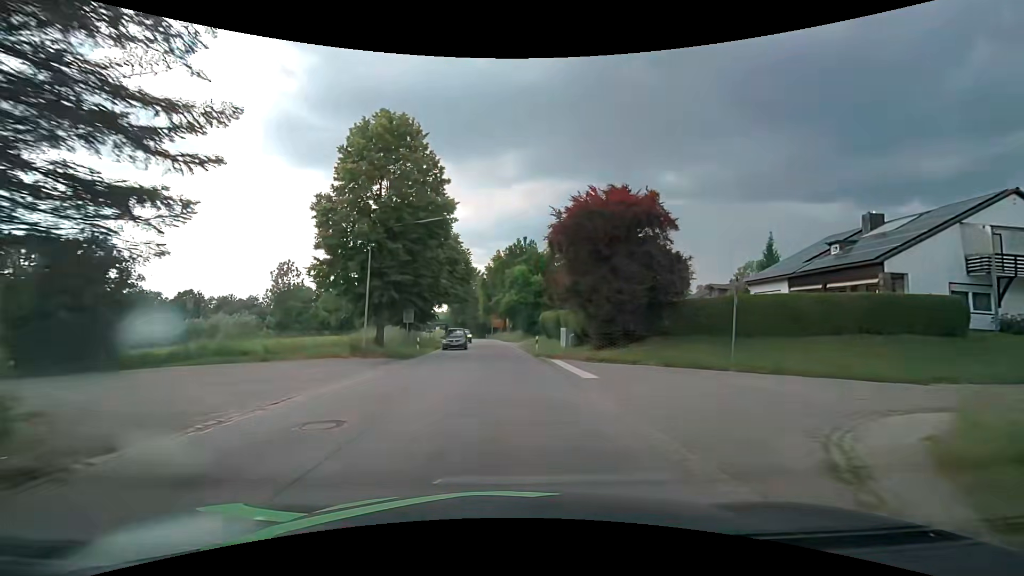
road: secondary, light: Day
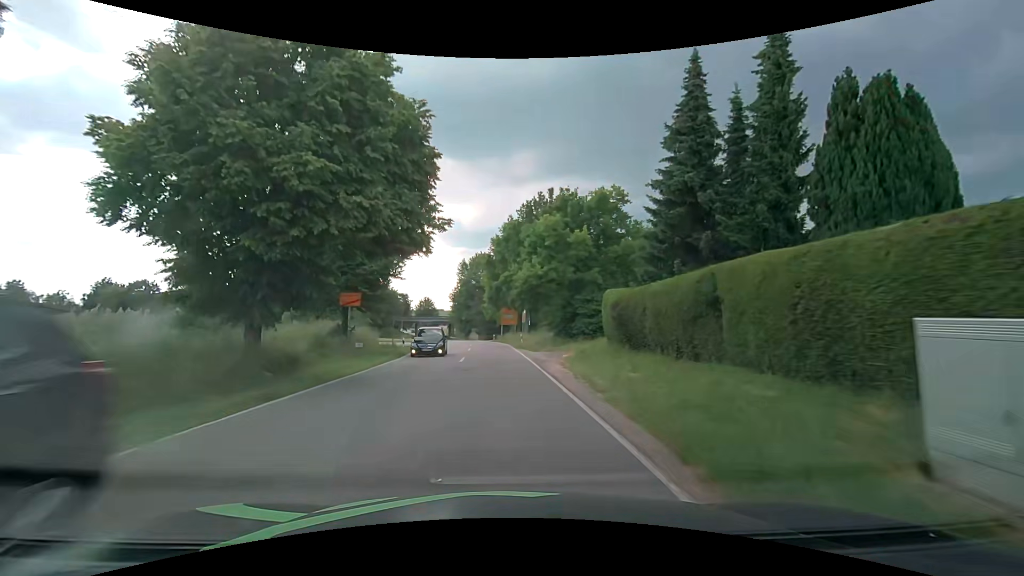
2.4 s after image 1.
(0.0, +29.4) m; -2°
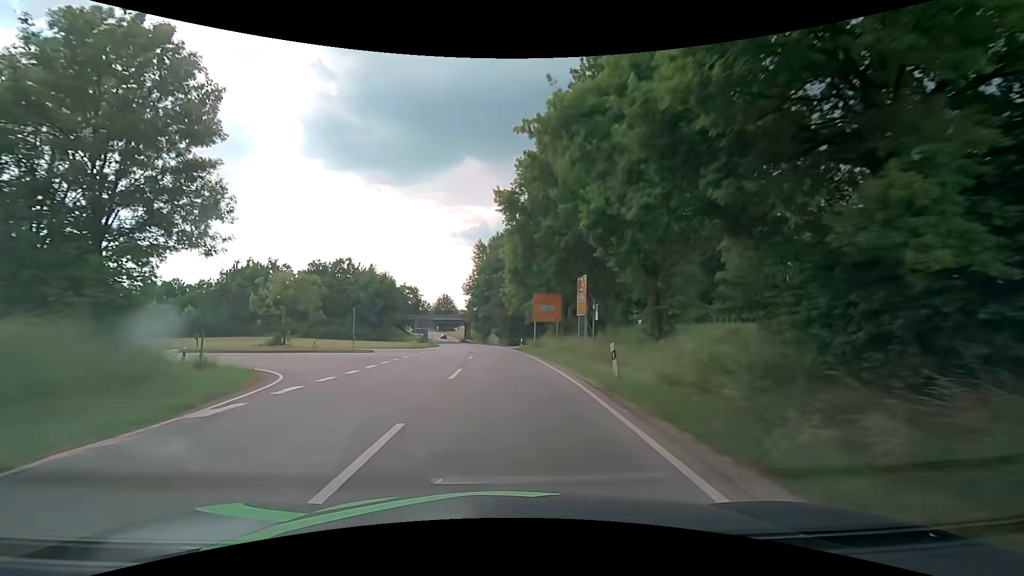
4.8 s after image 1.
(-0.5, +31.8) m; -3°
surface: asphalt
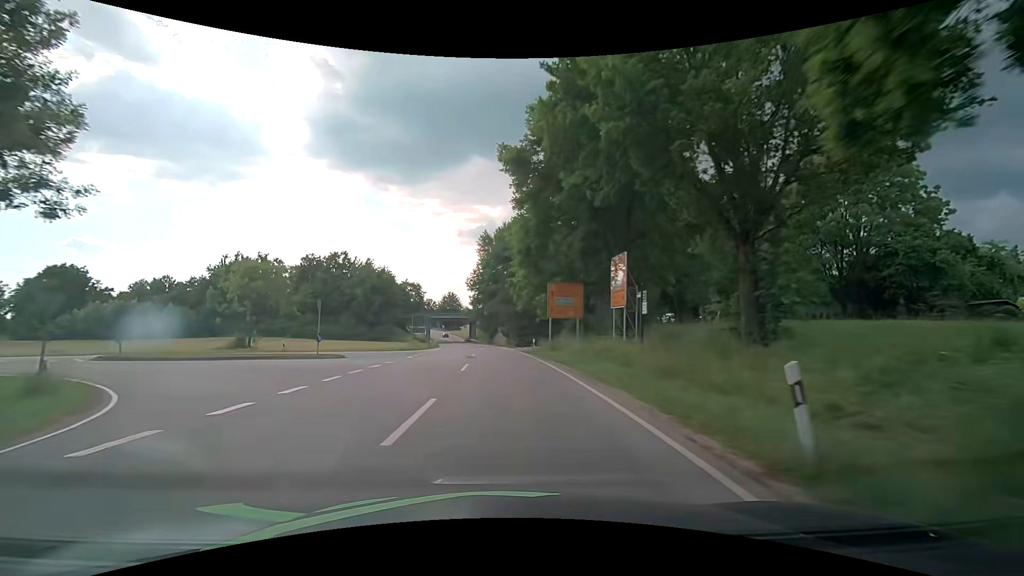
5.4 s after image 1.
(0.0, +8.6) m; -1°
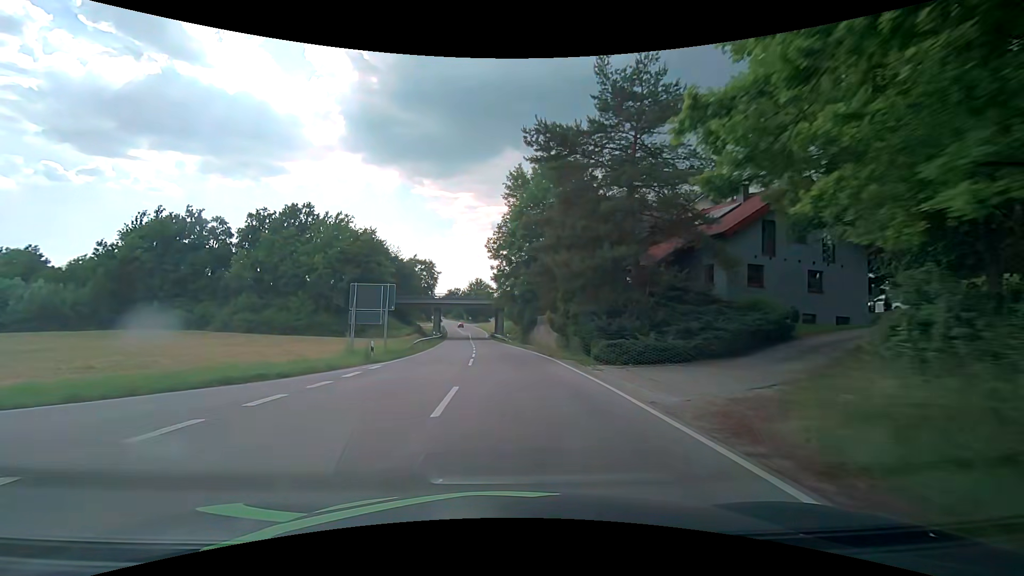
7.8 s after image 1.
(-0.7, +36.0) m; -3°
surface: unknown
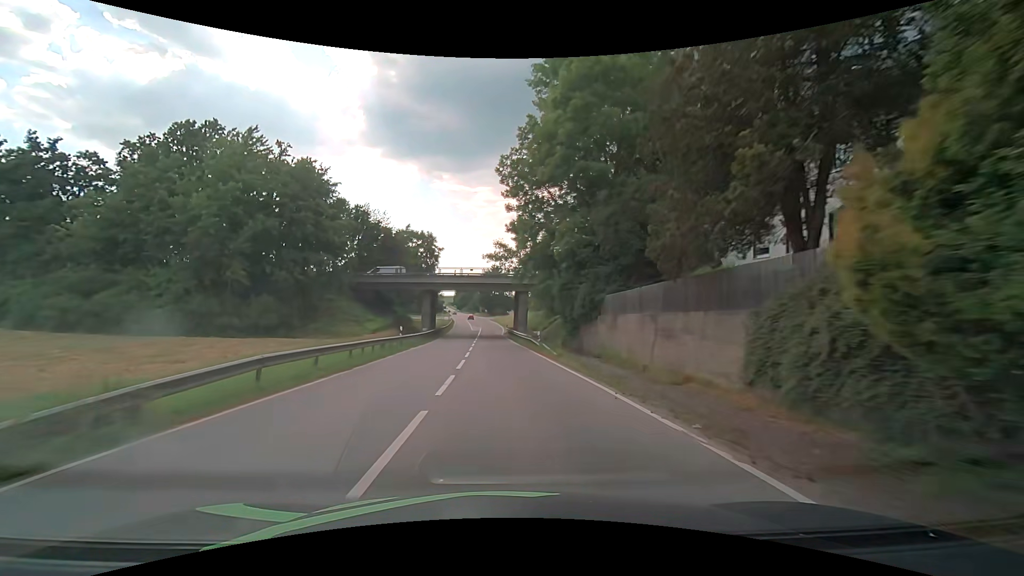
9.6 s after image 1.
(-0.5, +27.6) m; -2°
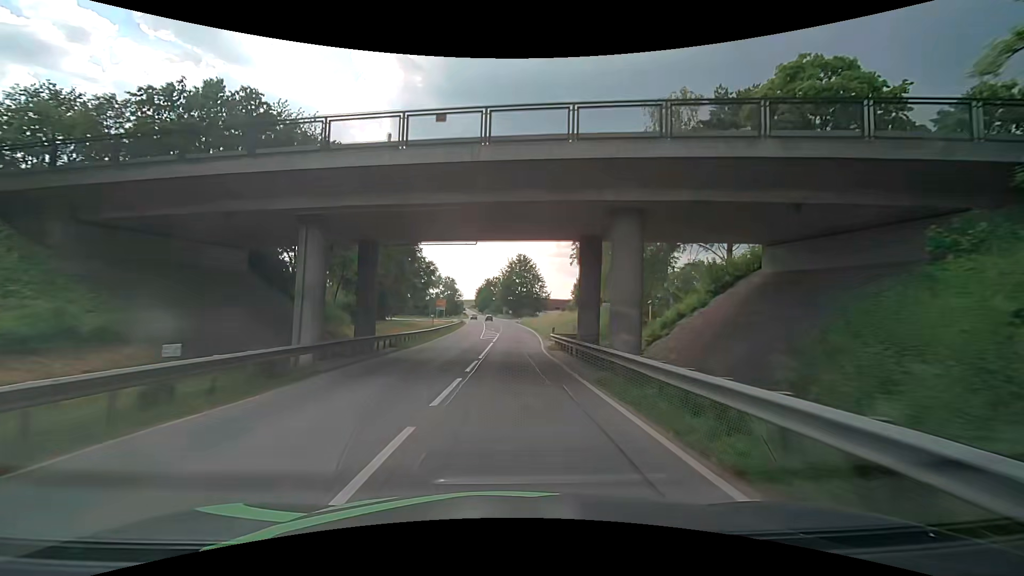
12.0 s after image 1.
(-1.1, +37.9) m; -3°
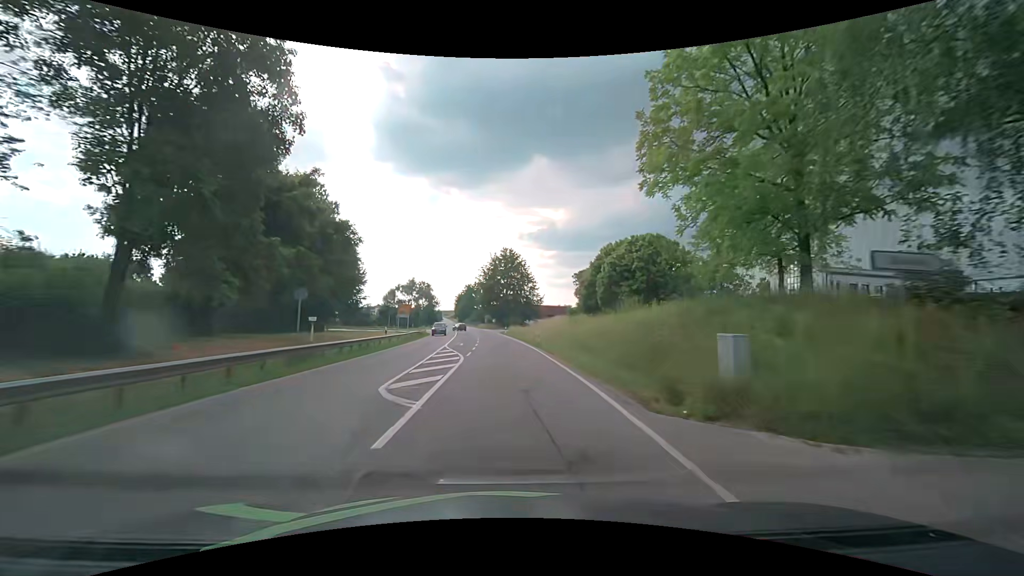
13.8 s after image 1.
(+0.8, +29.1) m; +4°
(0, +10) (-1, +20) (-1, +30) (-2, +40) (-3, +50) (-4, +60) (-5, +70) (-6, +80) (-7, +90) (-9, +100) m
